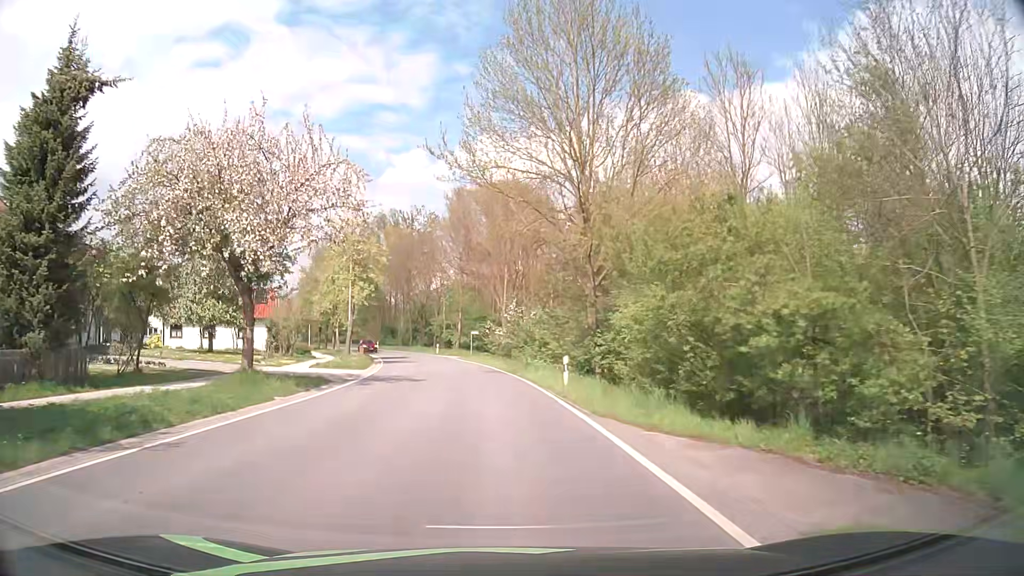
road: secondary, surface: asphalt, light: Day
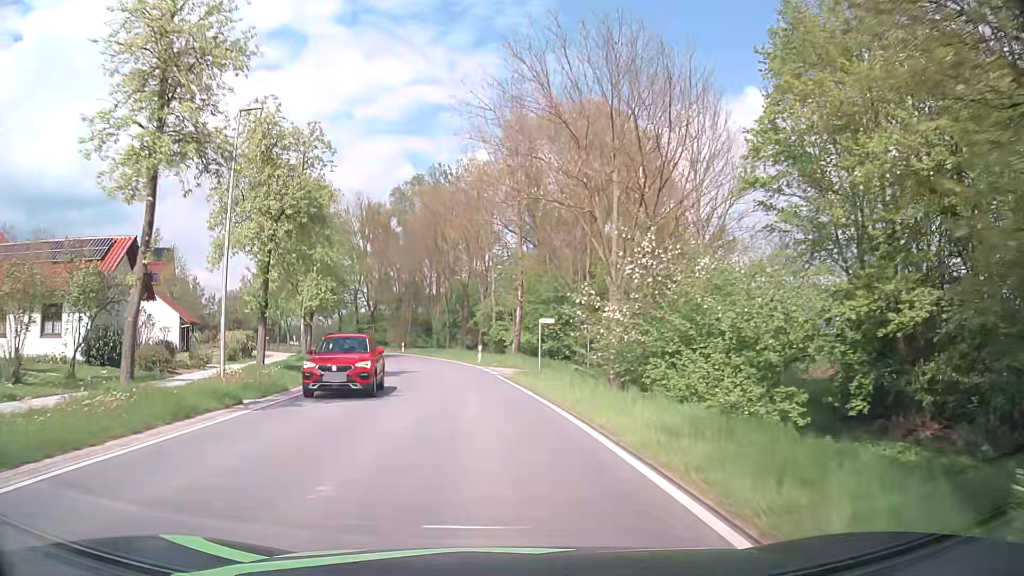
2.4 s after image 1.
(-1.7, +30.6) m; -6°
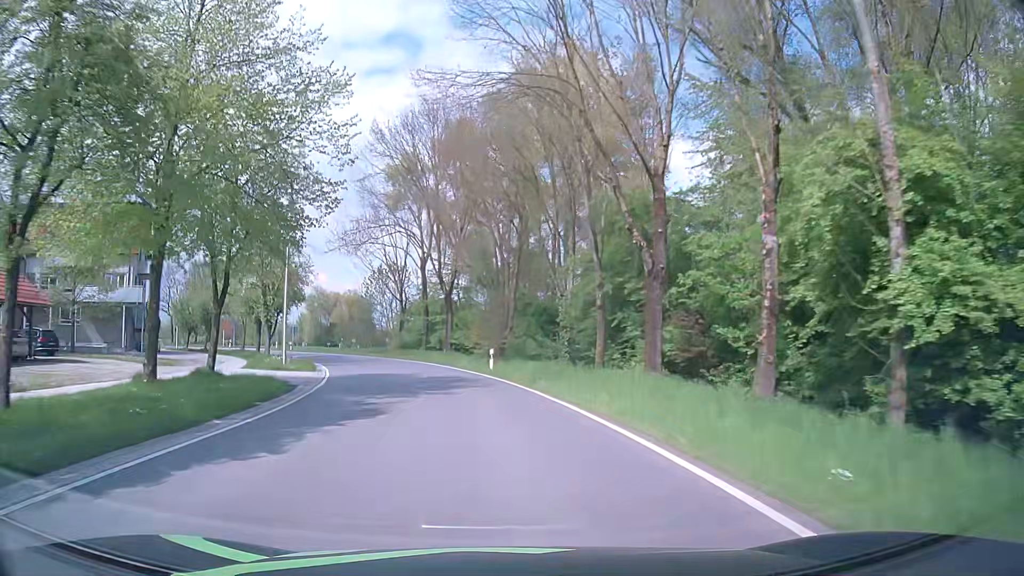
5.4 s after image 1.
(-3.6, +37.9) m; -11°
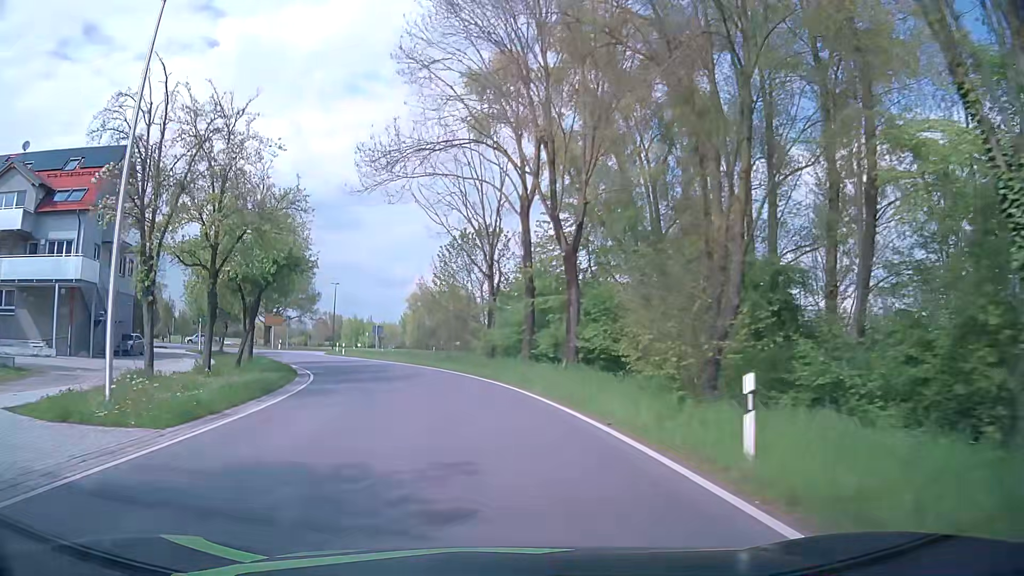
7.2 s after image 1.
(-1.6, +22.7) m; -9°
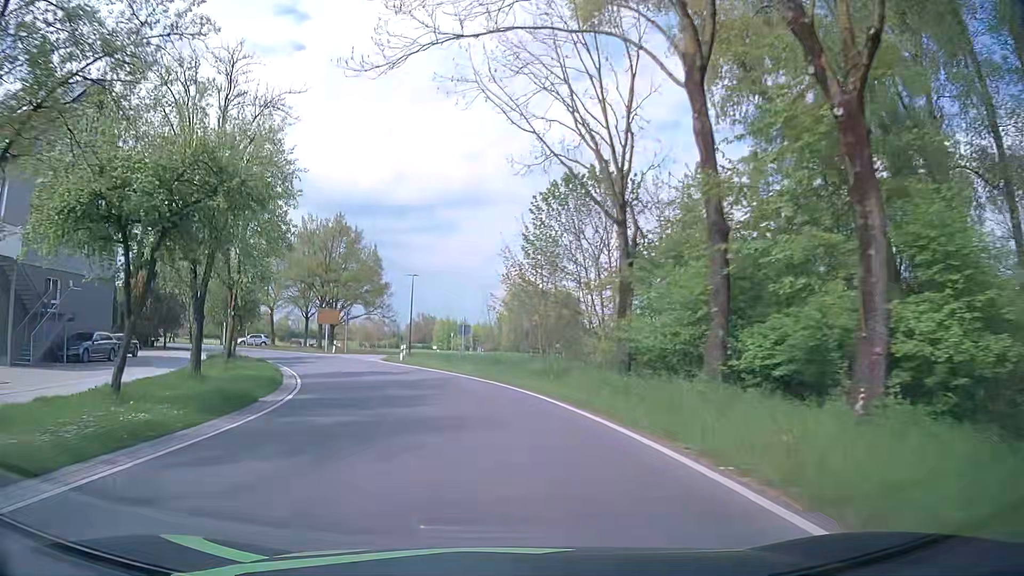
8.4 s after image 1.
(-1.1, +15.1) m; -8°
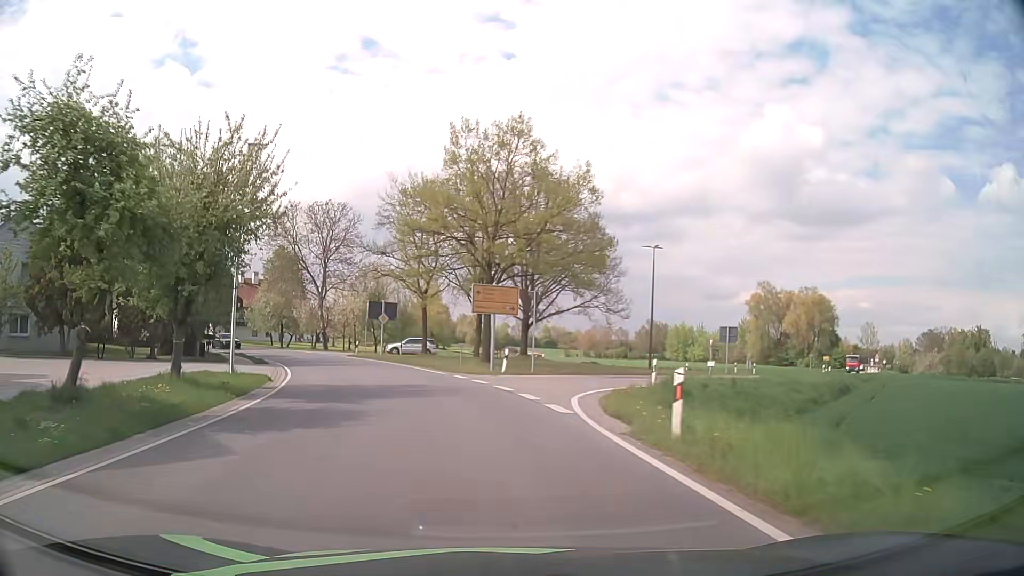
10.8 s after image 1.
(-5.1, +29.9) m; -19°
(-1, +10) (-3, +20) (-5, +29) (-9, +39) (-14, +47) (-20, +56) (-26, +63) (-33, +70) (-41, +76) (-50, +82) m
